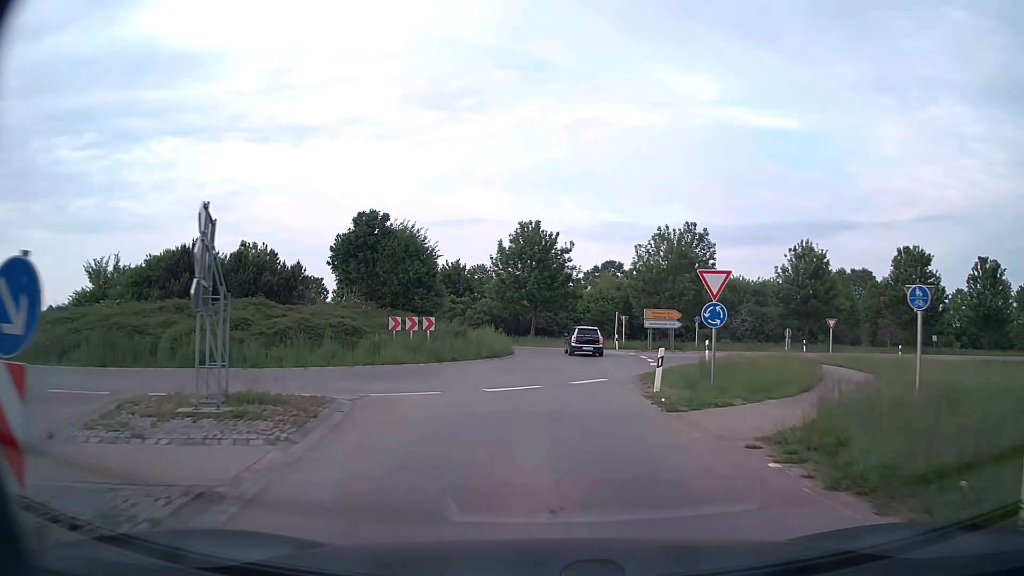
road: secondary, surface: asphalt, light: Day
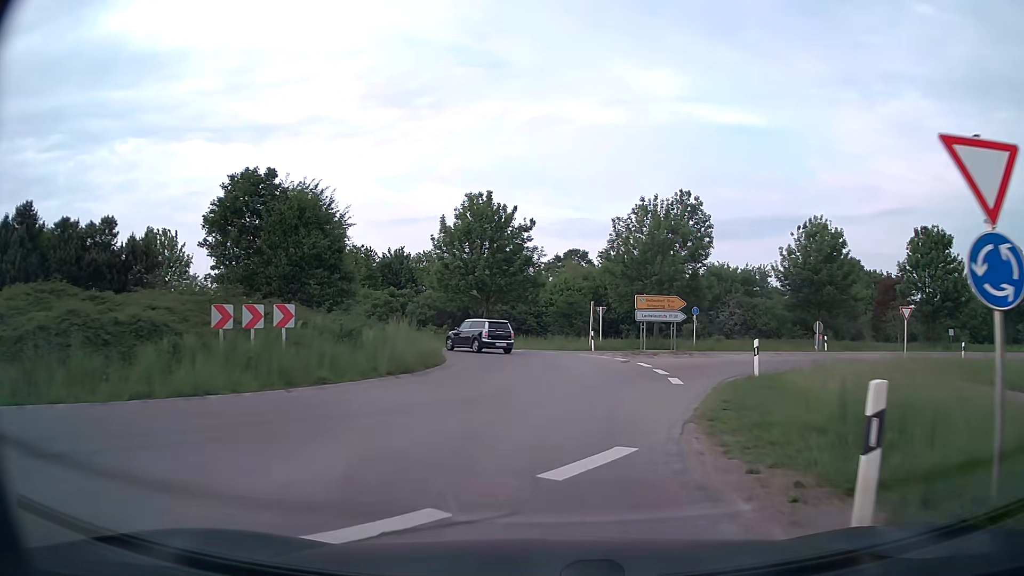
(+0.2, +11.7) m; +3°
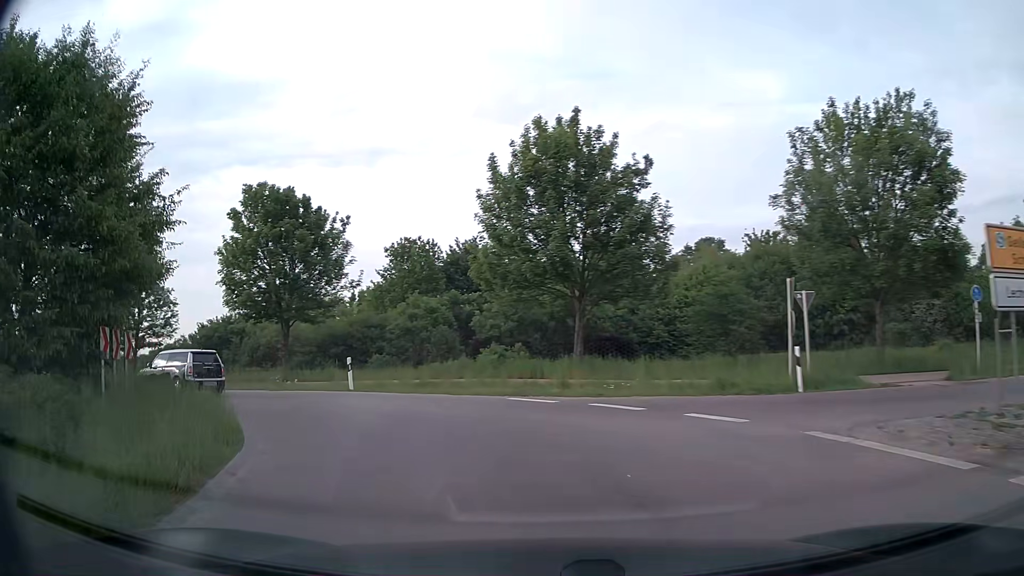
(+0.3, +21.0) m; -11°
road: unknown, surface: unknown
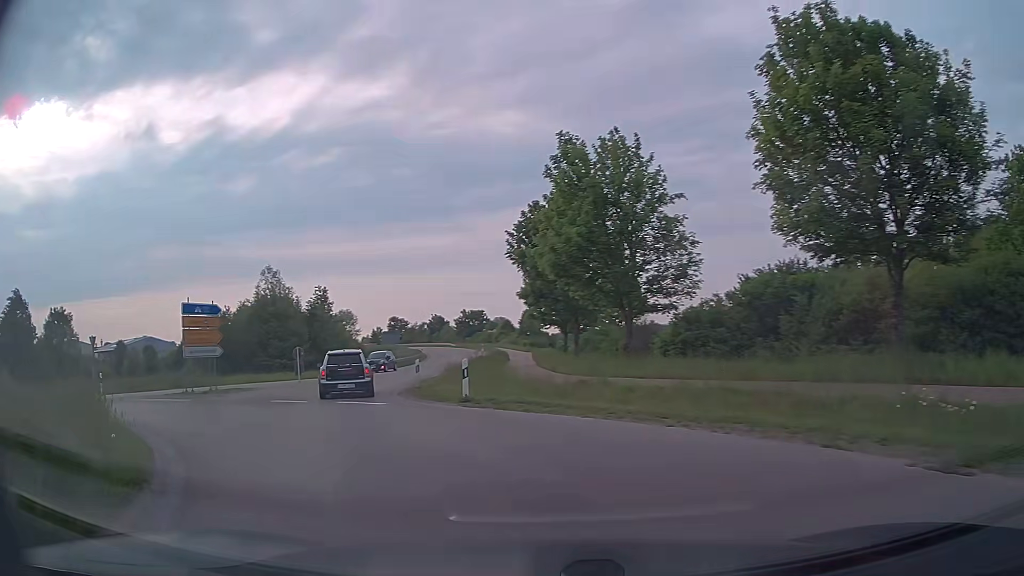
(-6.9, +16.8) m; -48°
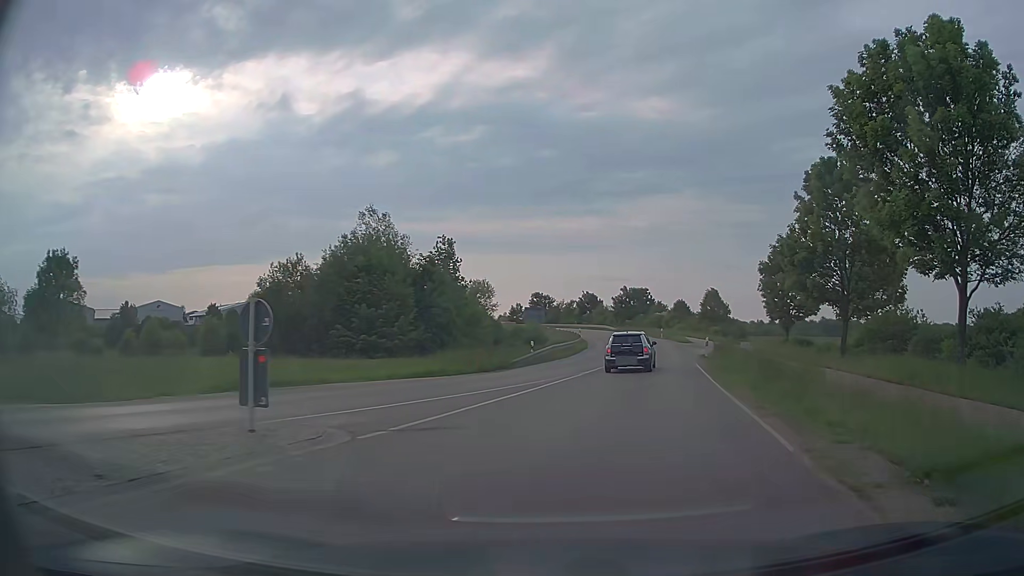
(-6.5, +24.7) m; -12°
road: secondary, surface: asphalt
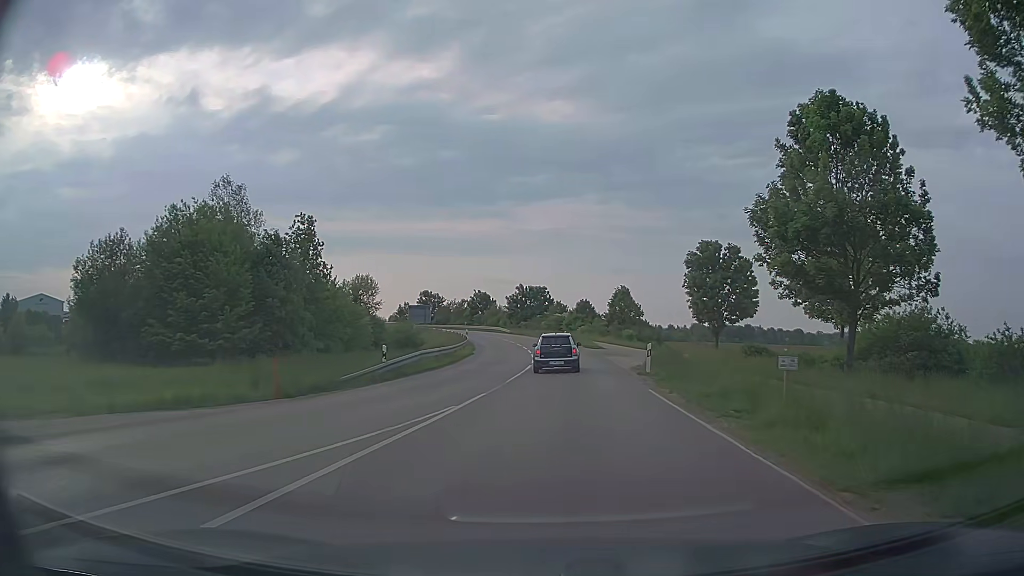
(+1.2, +12.0) m; +9°
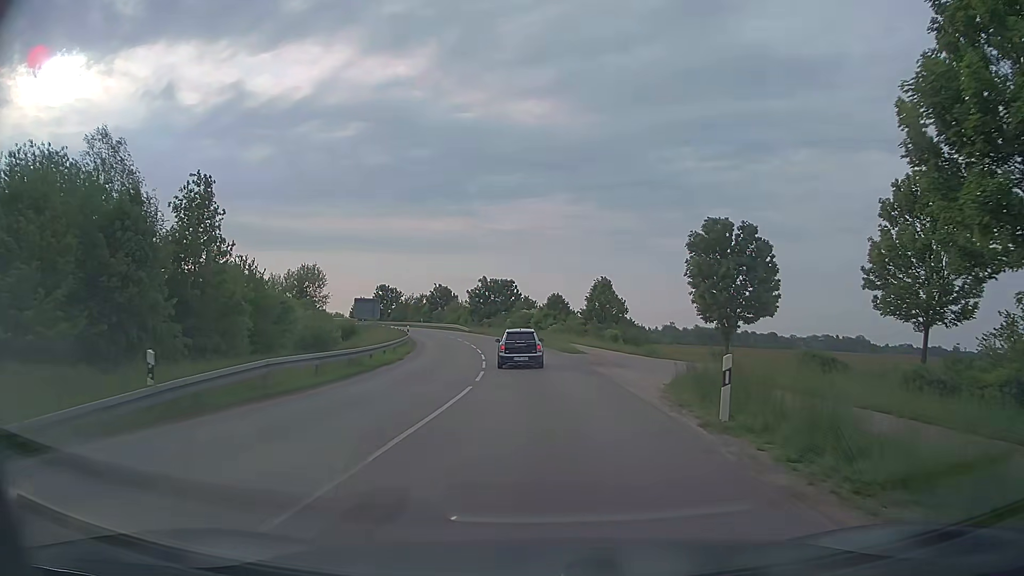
(+0.5, +13.4) m; +3°
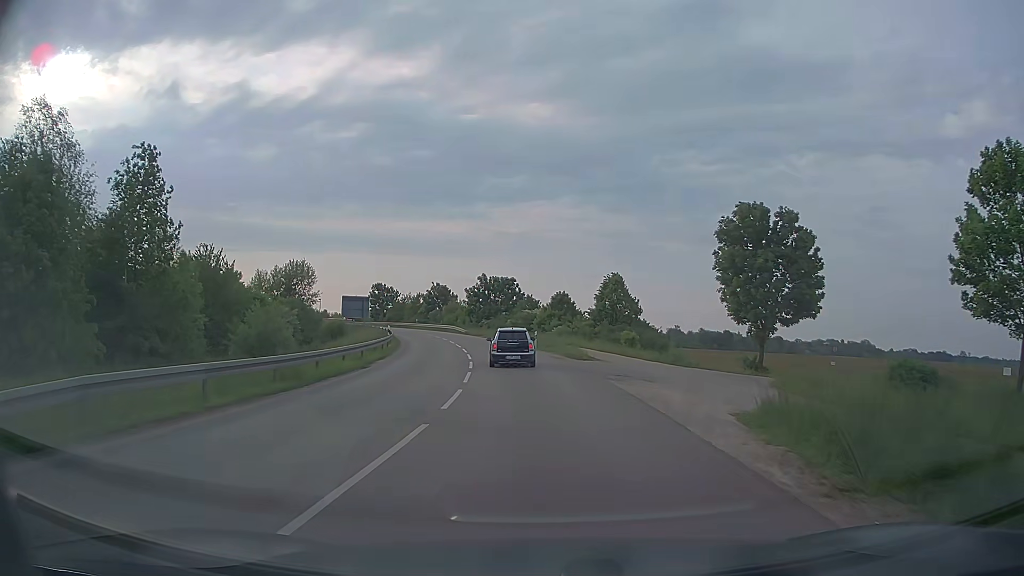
(0.0, +7.1) m; -1°
(0, +10) (0, +20) (-1, +30) (-2, +40) (-4, +50) (-6, +60) (-9, +69) (-12, +79) (-15, +88) (-19, +97) m
